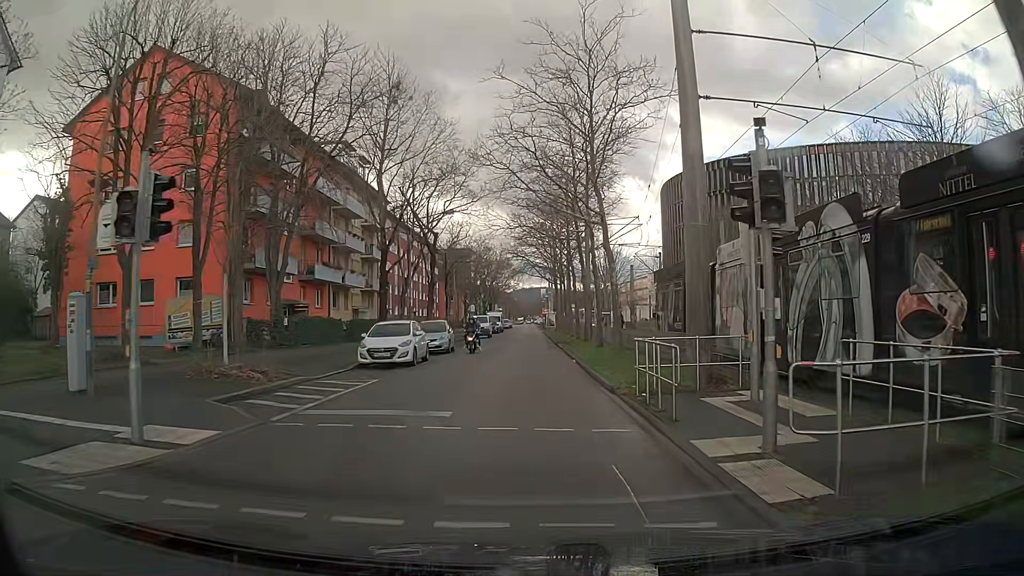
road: residential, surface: asphalt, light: Day
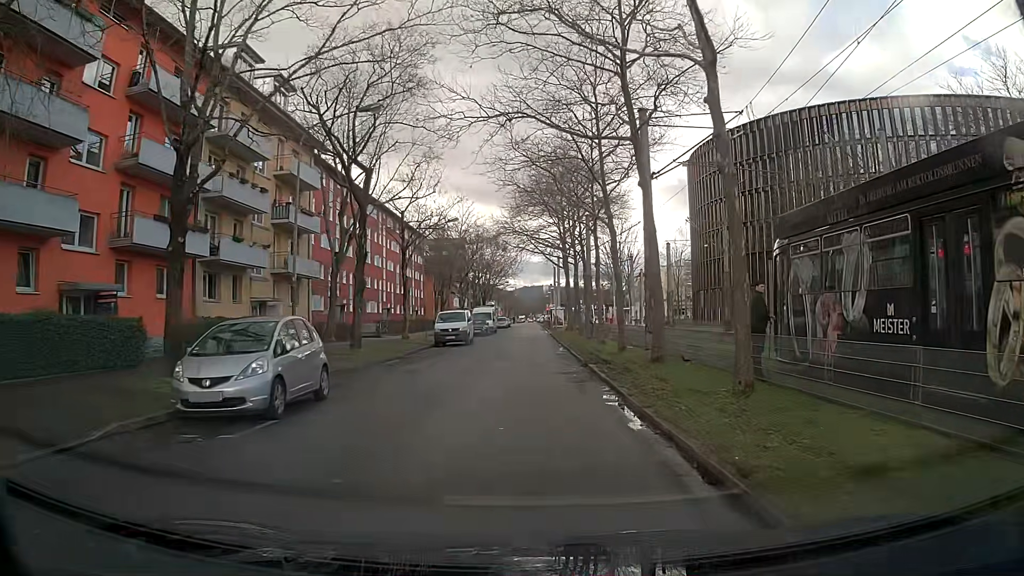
(-0.1, +20.9) m; -1°
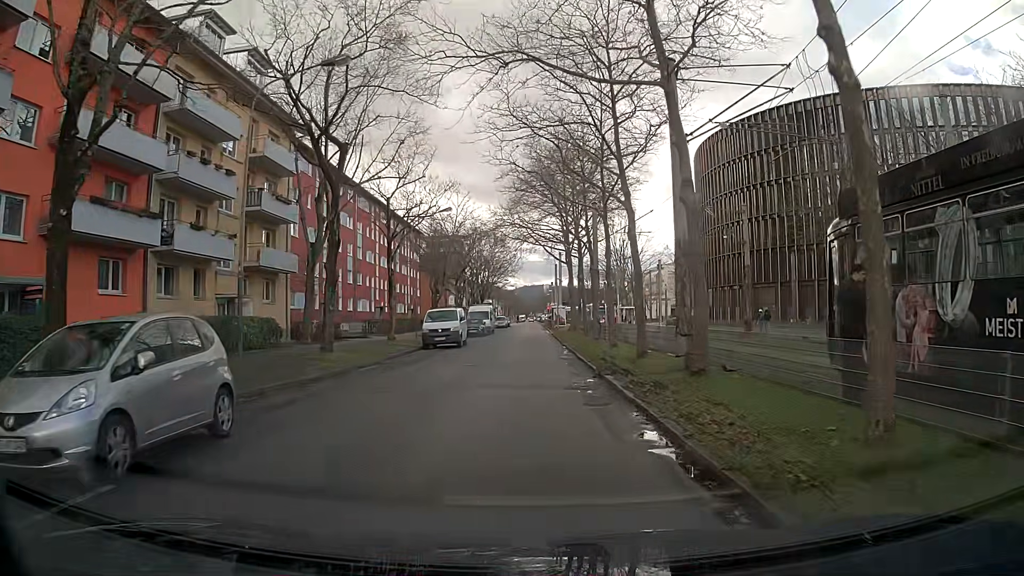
(0.0, +4.2) m; 0°
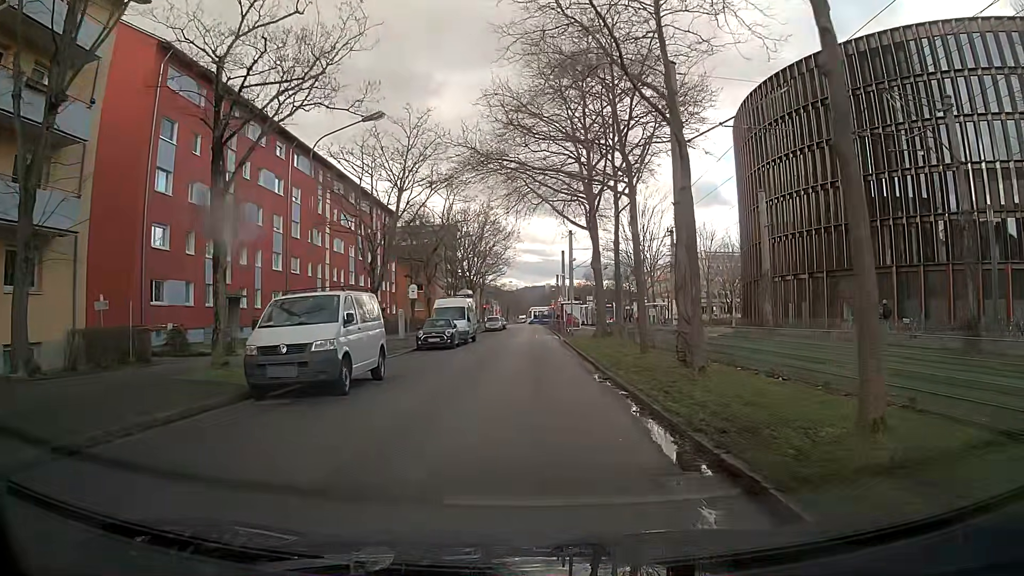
(0.0, +20.7) m; 0°
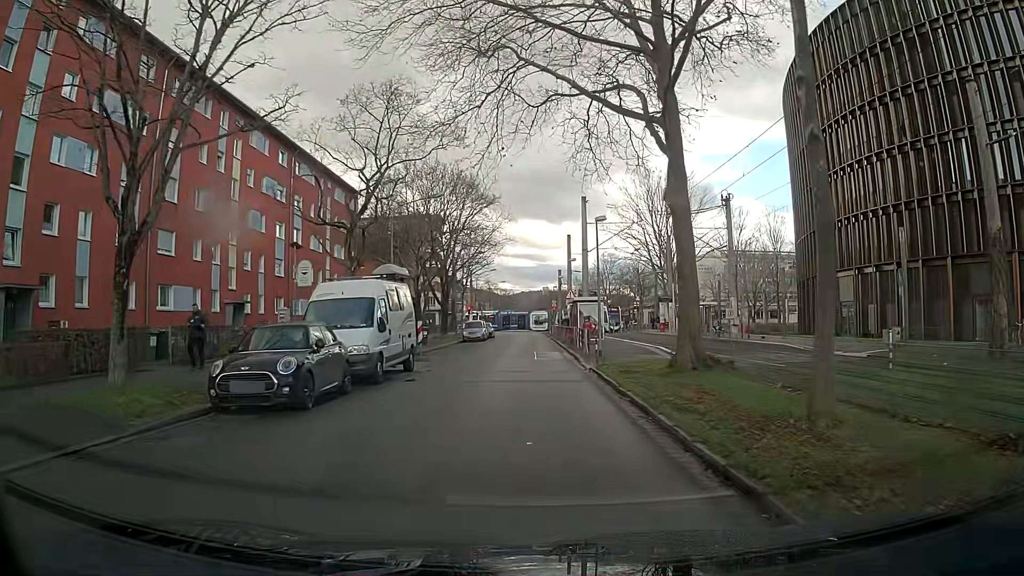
(+0.2, +19.7) m; +1°
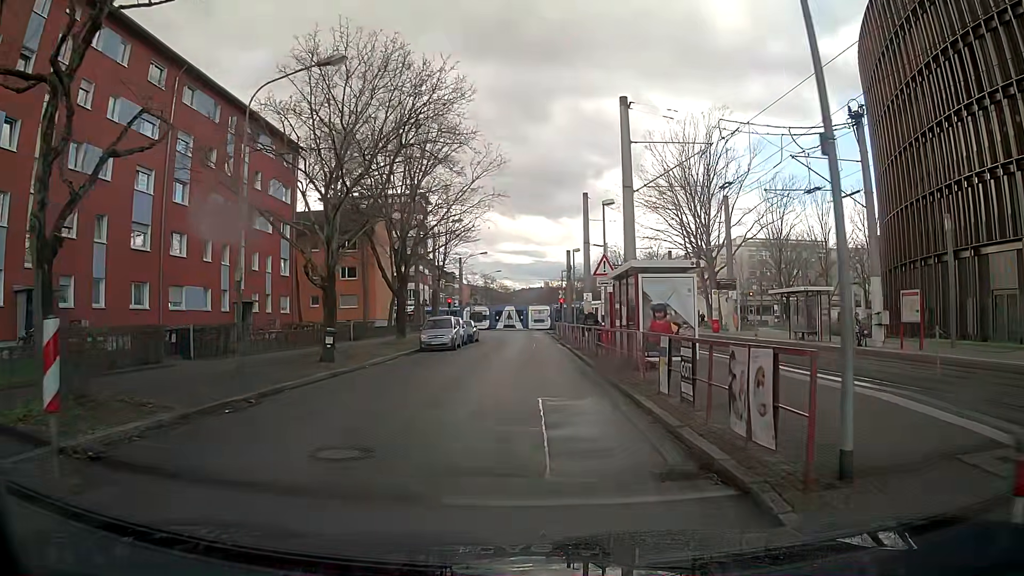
(+0.2, +19.5) m; +1°
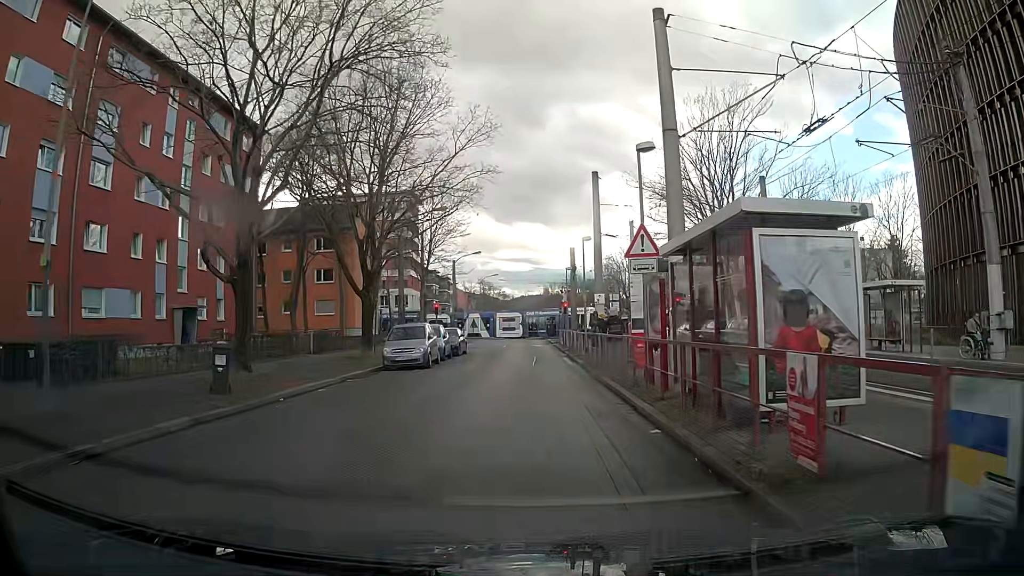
(0.0, +7.8) m; 0°
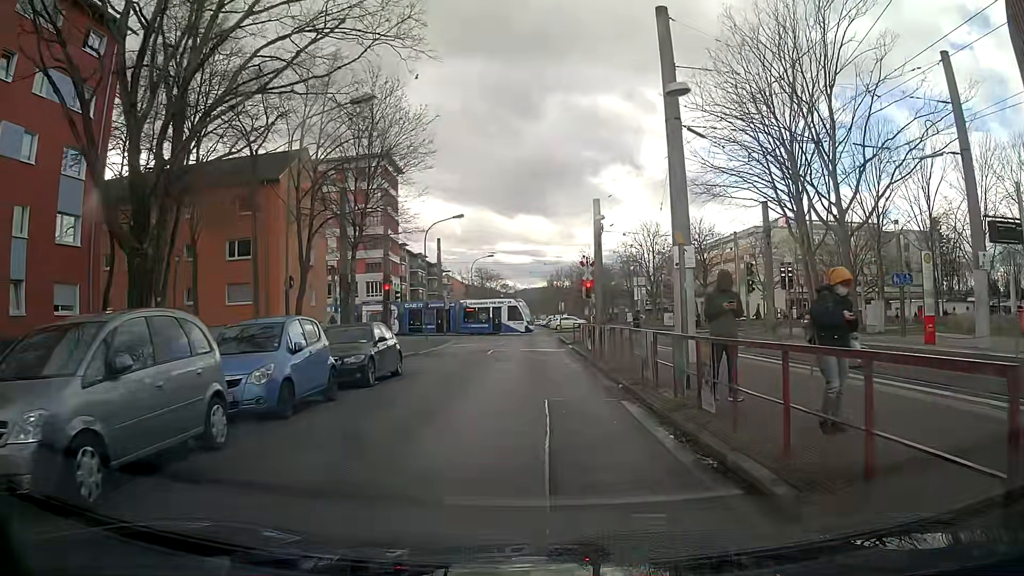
(-0.1, +18.9) m; -1°
(0, +10) (+1, +20) (+1, +30) (+1, +40) (+2, +50) (+2, +60) (+2, +70) (+2, +80) (+2, +90) (+2, +100) m
